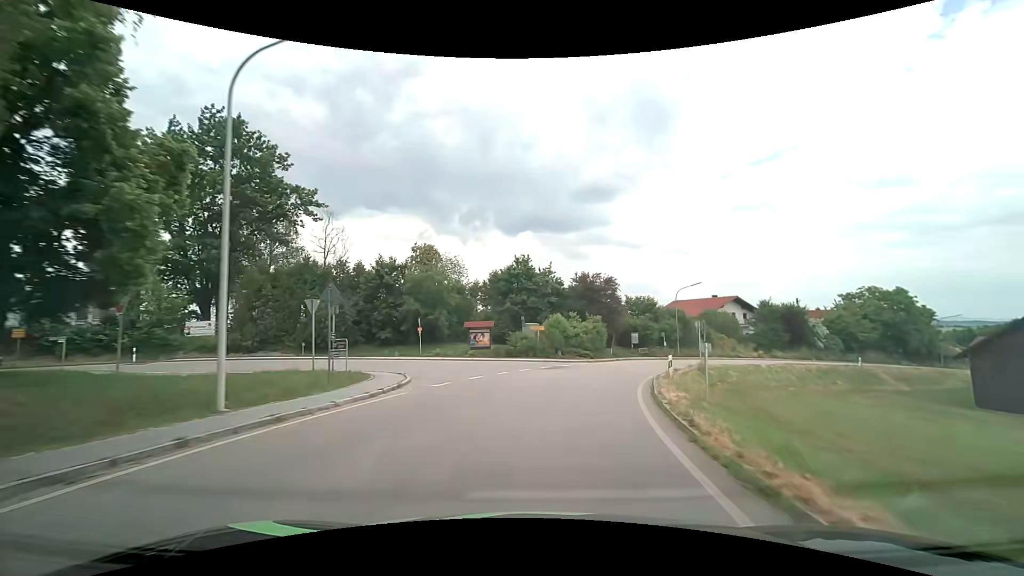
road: secondary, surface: asphalt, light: Day
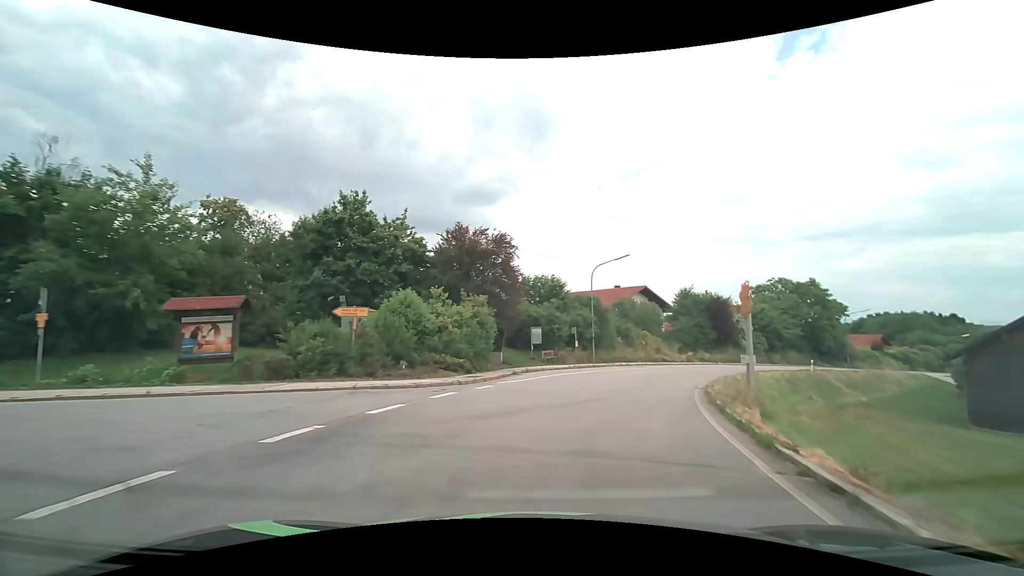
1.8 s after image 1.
(+2.2, +20.3) m; +13°
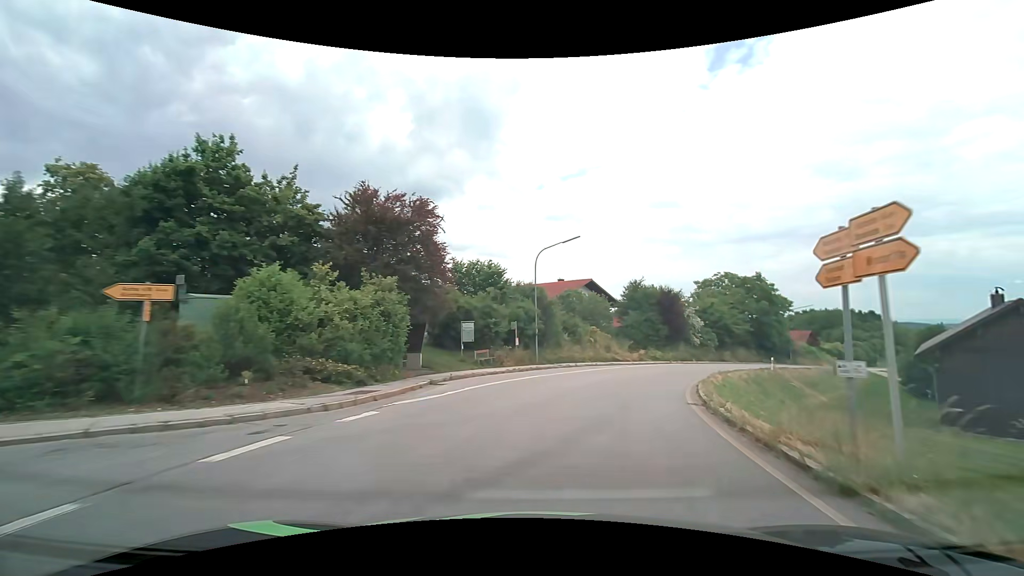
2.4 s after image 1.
(+0.4, +6.5) m; +7°
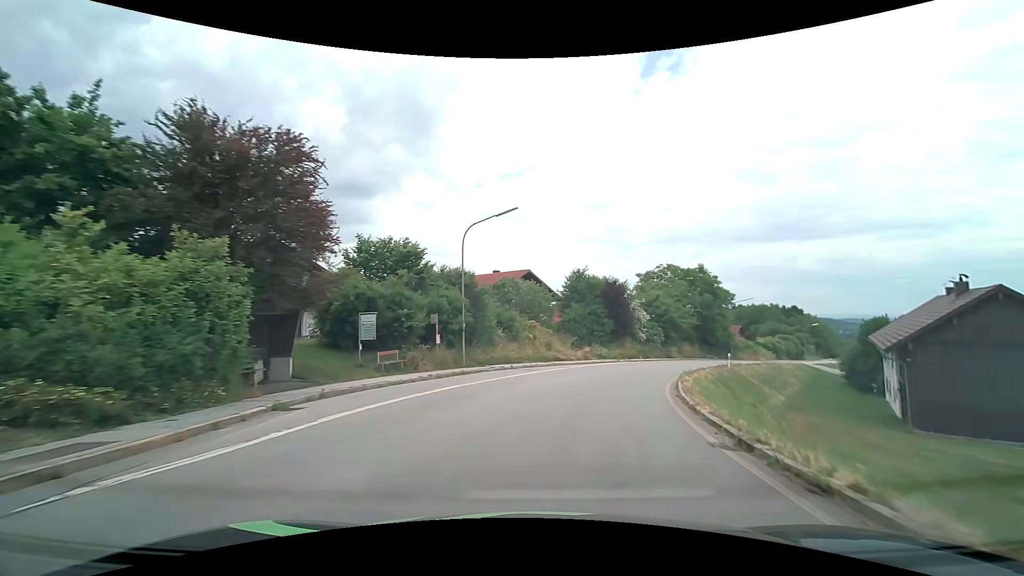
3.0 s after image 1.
(+0.4, +6.5) m; +7°
